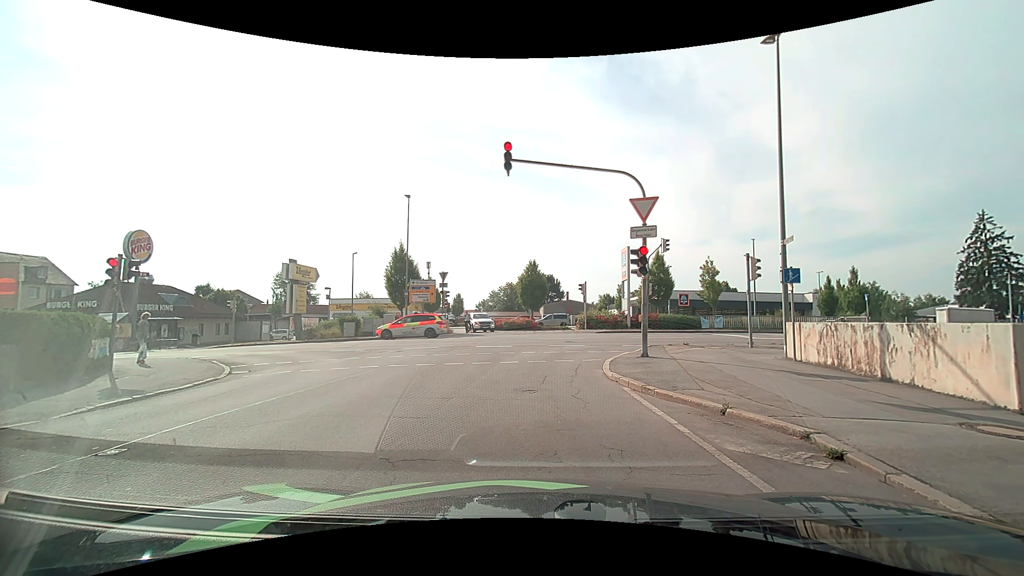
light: Day
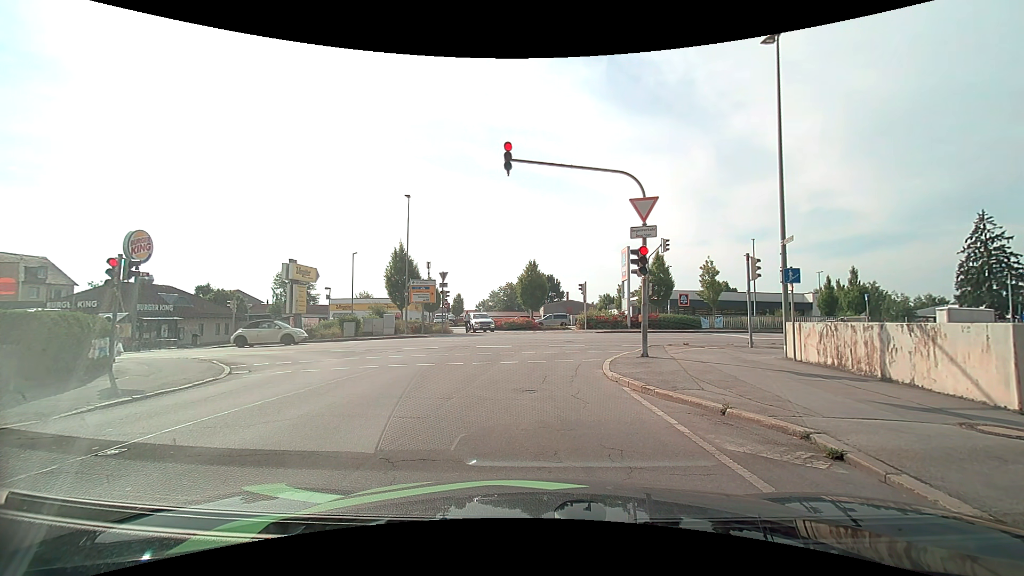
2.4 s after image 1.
(0.0, 0.0) m; 0°
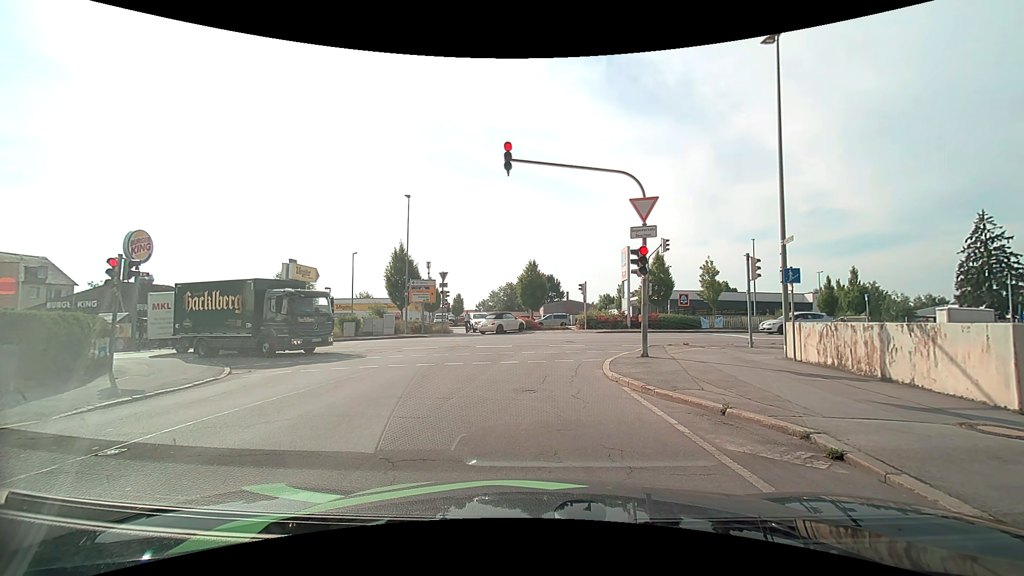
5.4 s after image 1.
(0.0, 0.0) m; 0°
(0, +10) (+1, +20) (+8, +26) (+18, +27) (+28, +27) (+38, +27) (+48, +27) (+58, +27) (+68, +26) (+78, +26) m
